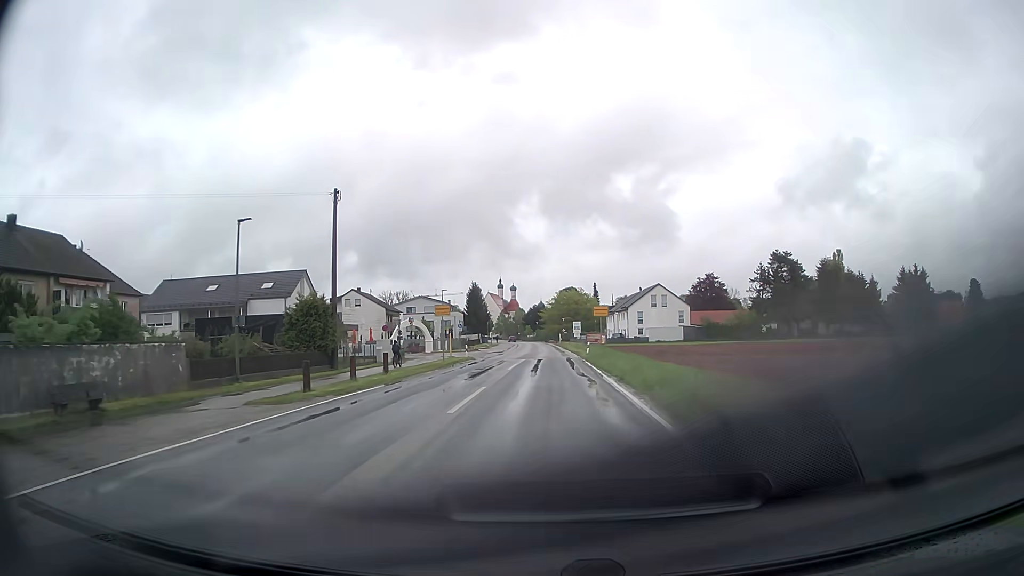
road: tertiary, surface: asphalt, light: Day
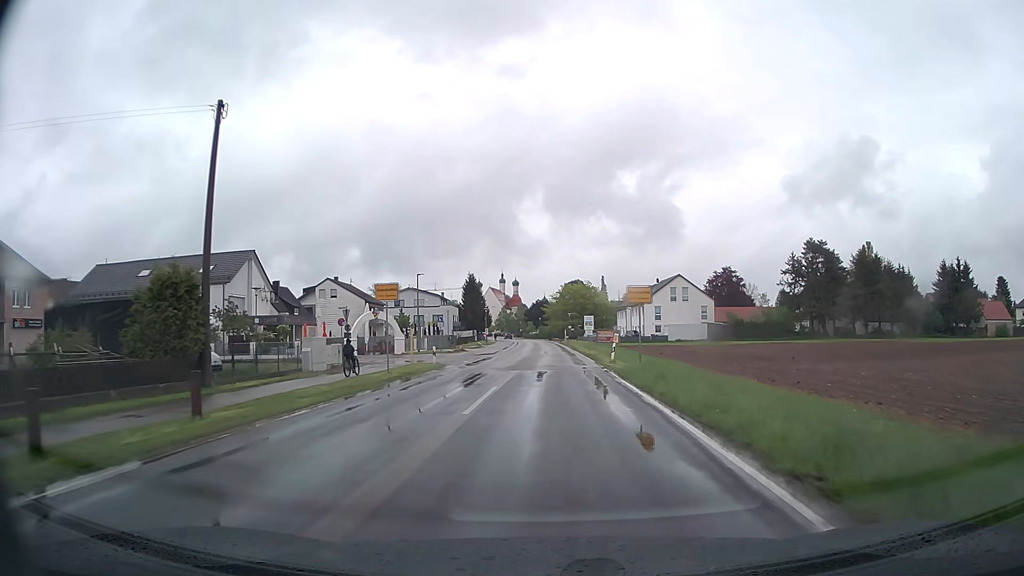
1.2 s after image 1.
(0.0, +15.2) m; 0°
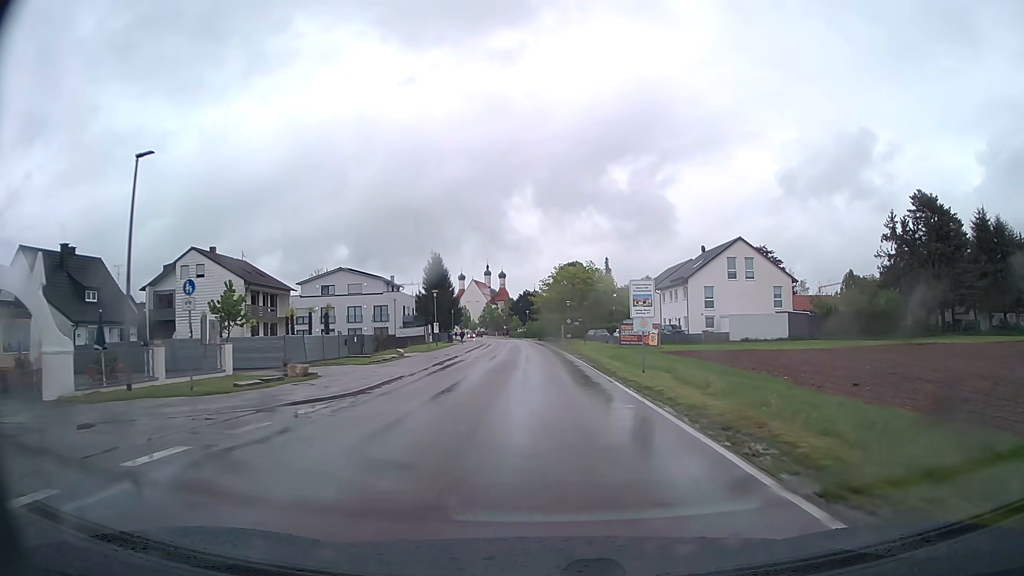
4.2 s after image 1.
(+0.4, +38.2) m; +1°
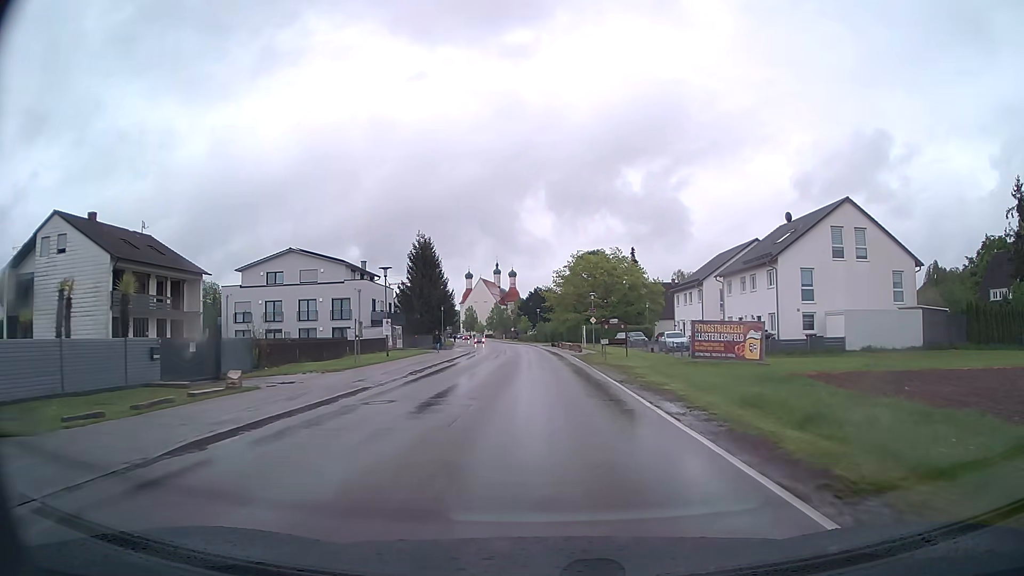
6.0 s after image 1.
(-0.2, +23.0) m; -1°
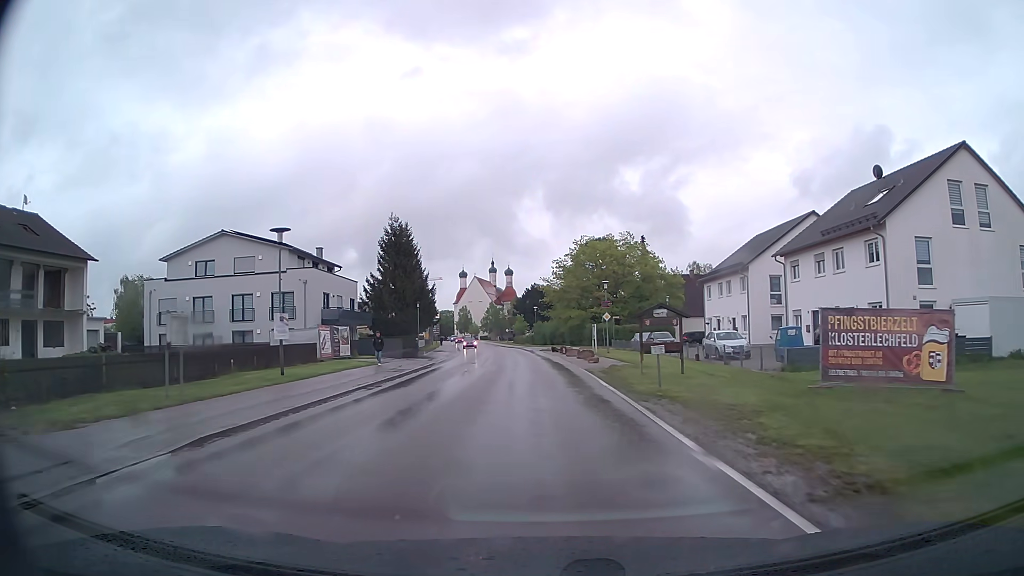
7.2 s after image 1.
(0.0, +15.2) m; 0°
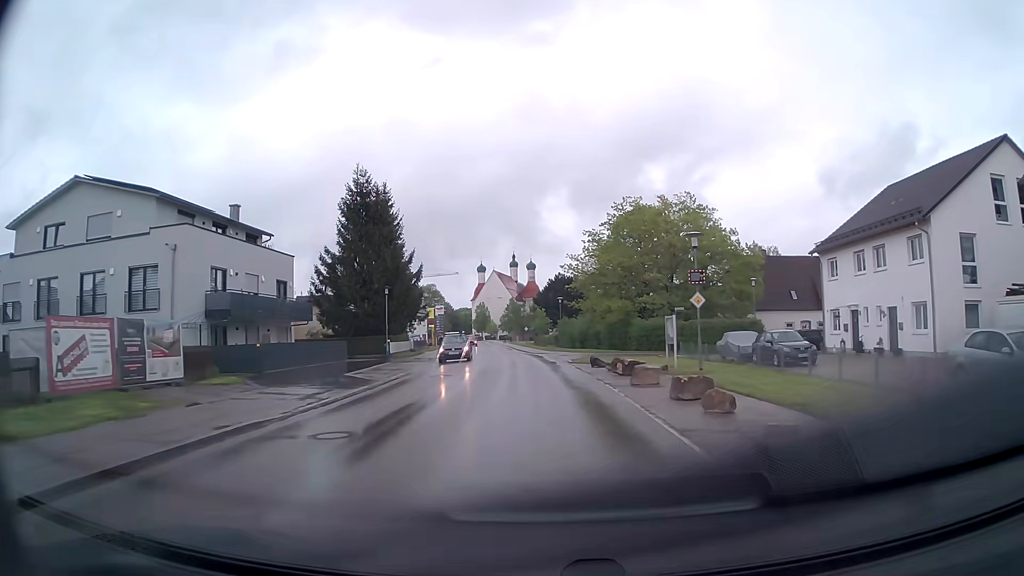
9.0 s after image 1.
(-0.3, +22.8) m; -2°
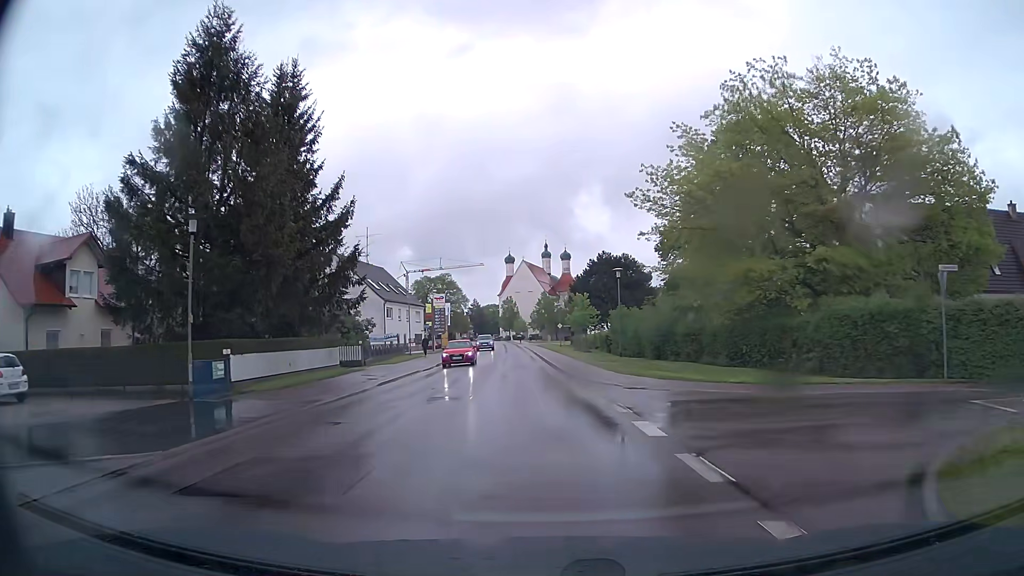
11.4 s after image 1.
(-0.7, +30.4) m; -3°
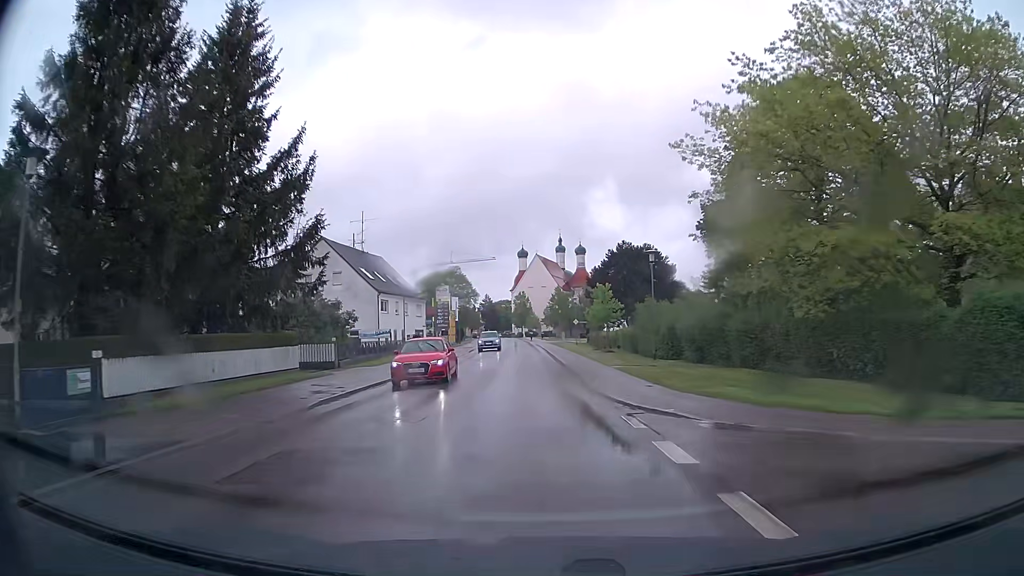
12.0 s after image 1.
(-0.1, +7.6) m; -1°
(0, +10) (0, +20) (0, +30) (-1, +40) (-1, +50) (-2, +60) (-2, +70) (-3, +80) (-3, +90) (-4, +100) m
